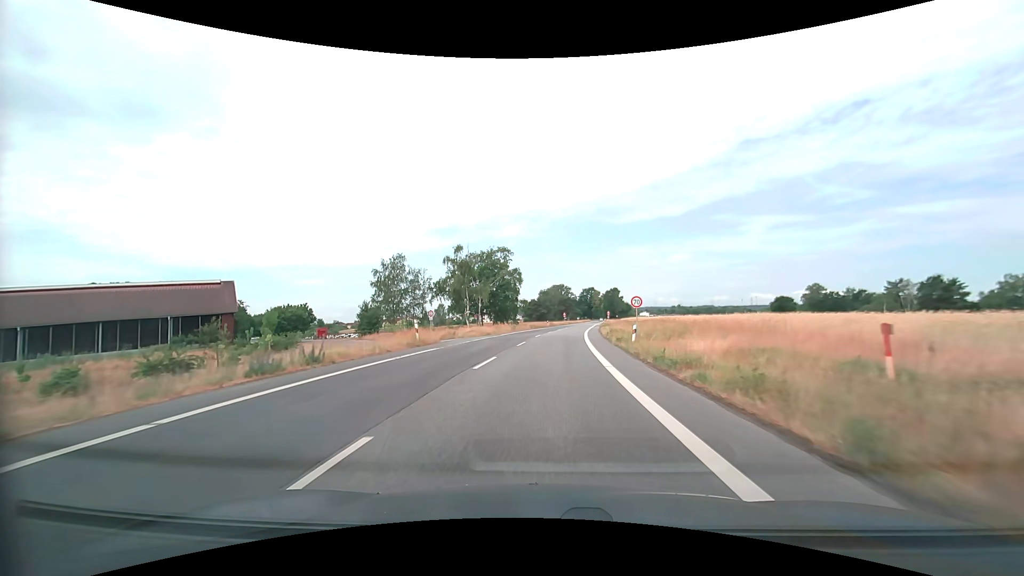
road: secondary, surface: asphalt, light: Day
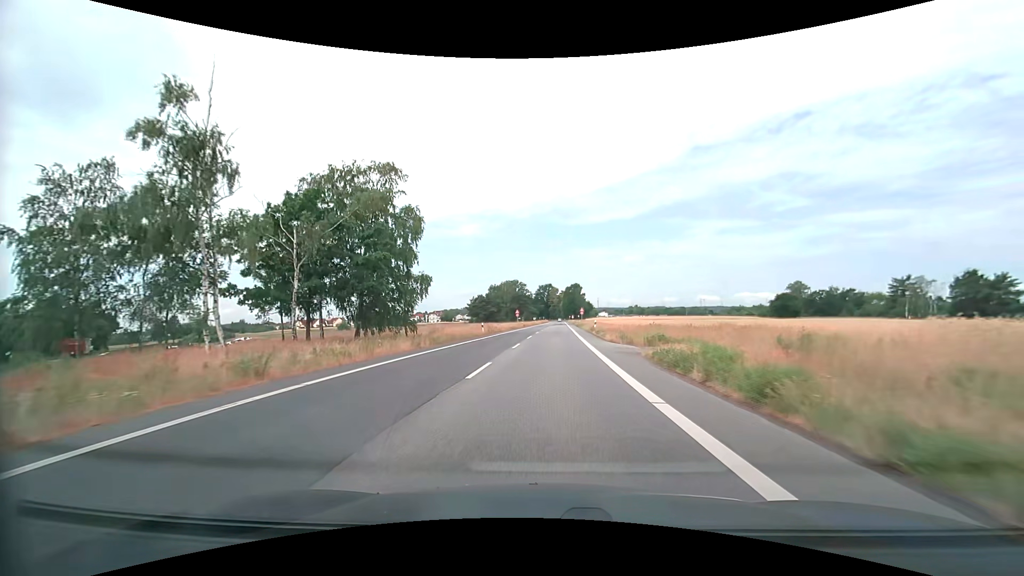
(+2.2, +49.2) m; +5°
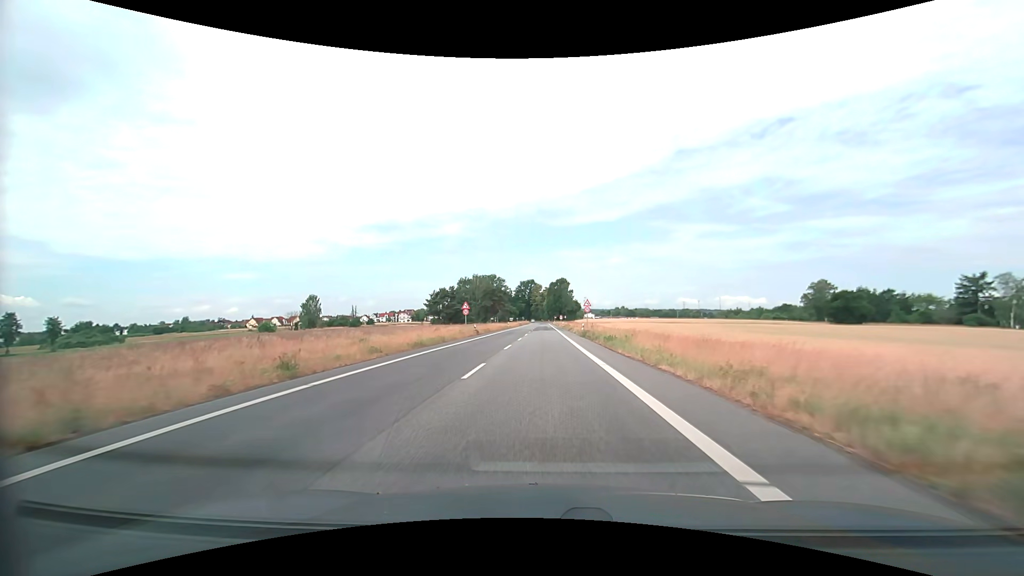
(+1.2, +46.9) m; +2°
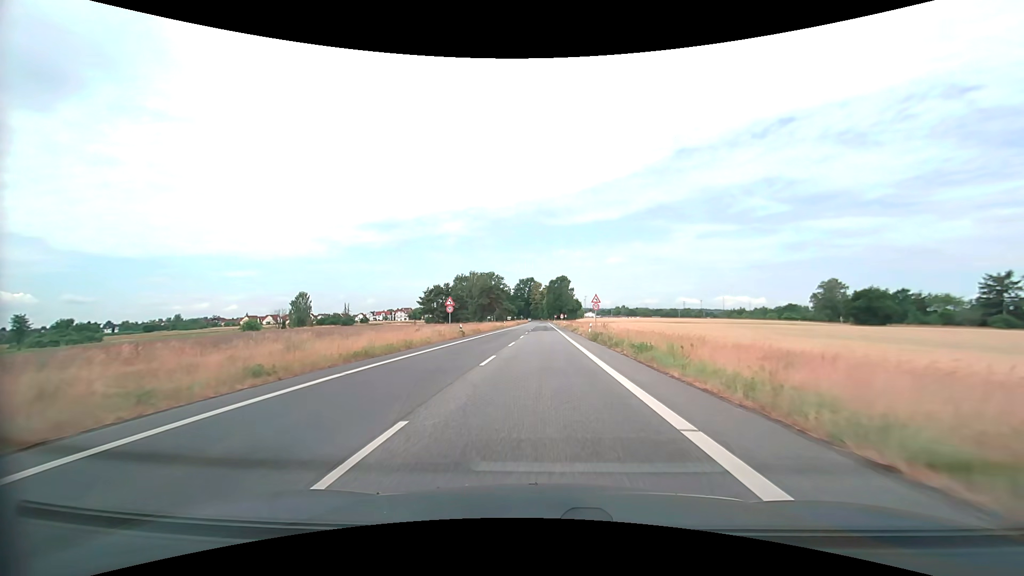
(0.0, +8.8) m; 0°
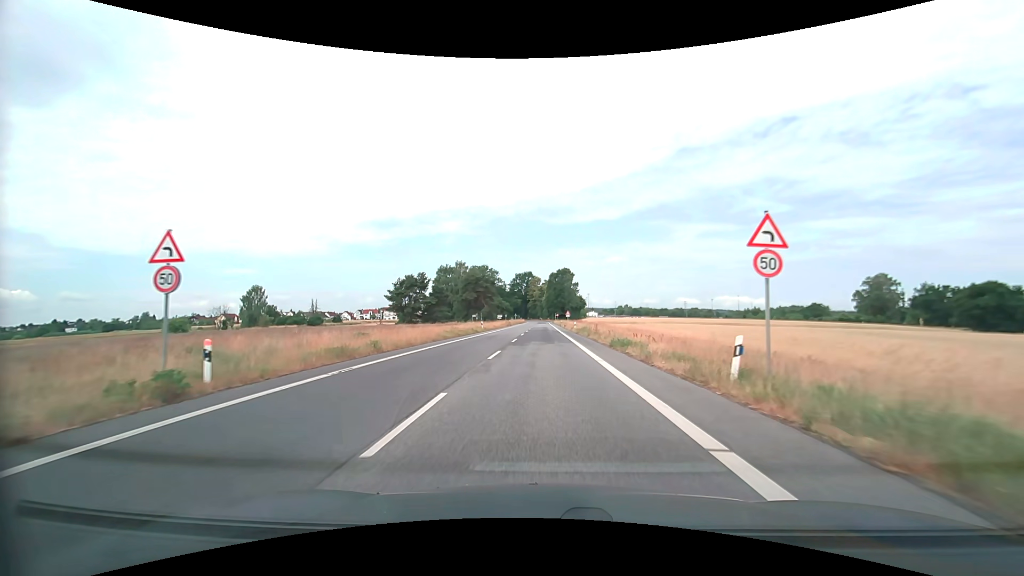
(0.0, +33.1) m; 0°
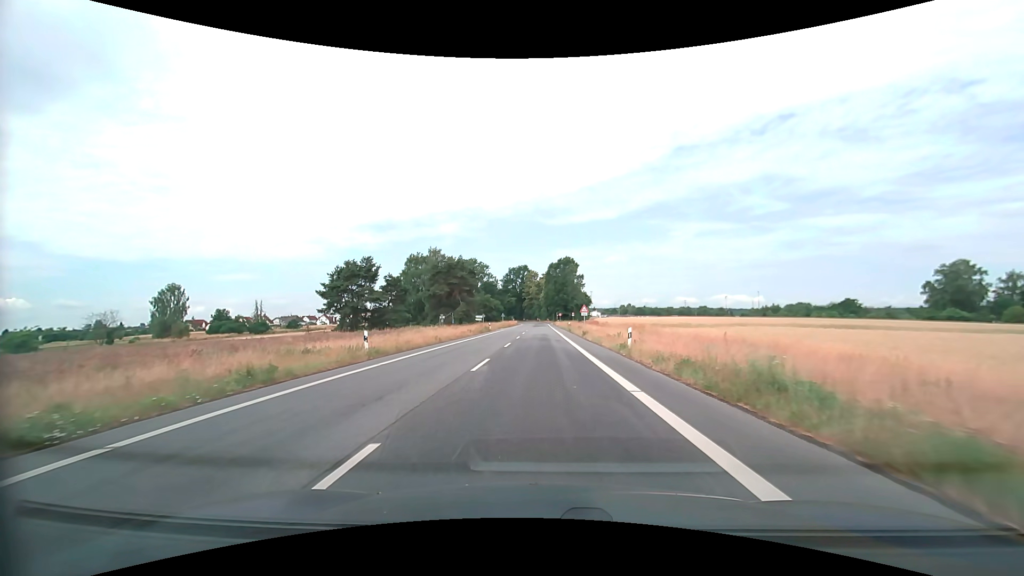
(0.0, +38.8) m; 0°
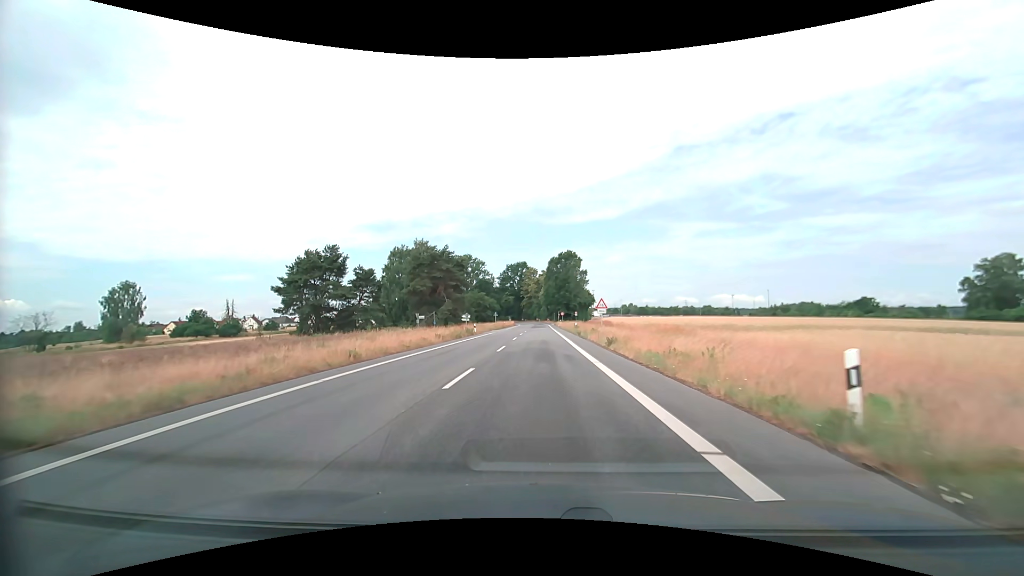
(0.0, +15.3) m; 0°
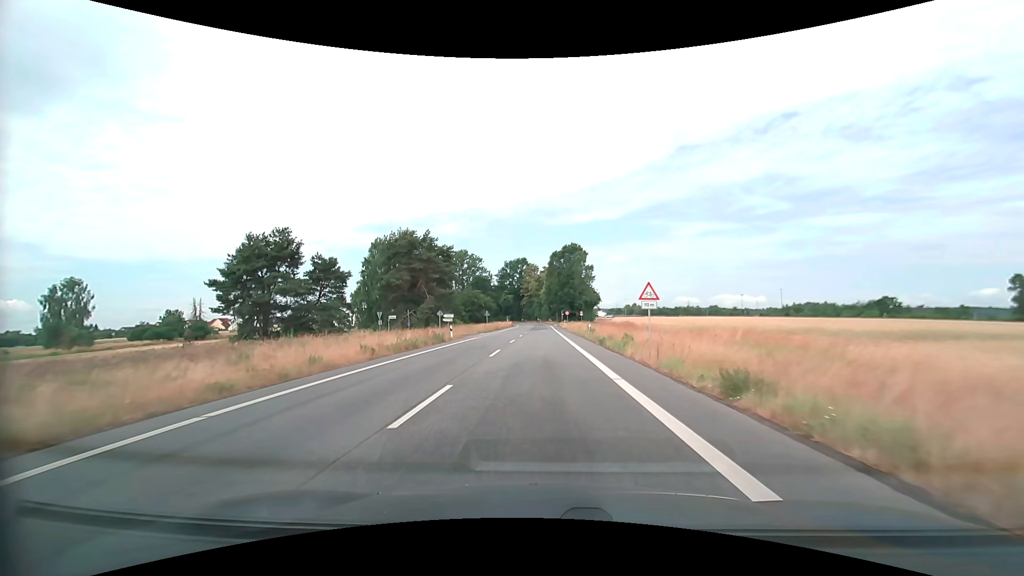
(0.0, +15.3) m; 0°
(0, +10) (0, +20) (0, +30) (0, +40) (0, +50) (0, +60) (0, +70) (0, +80) (0, +90) (0, +100) m
